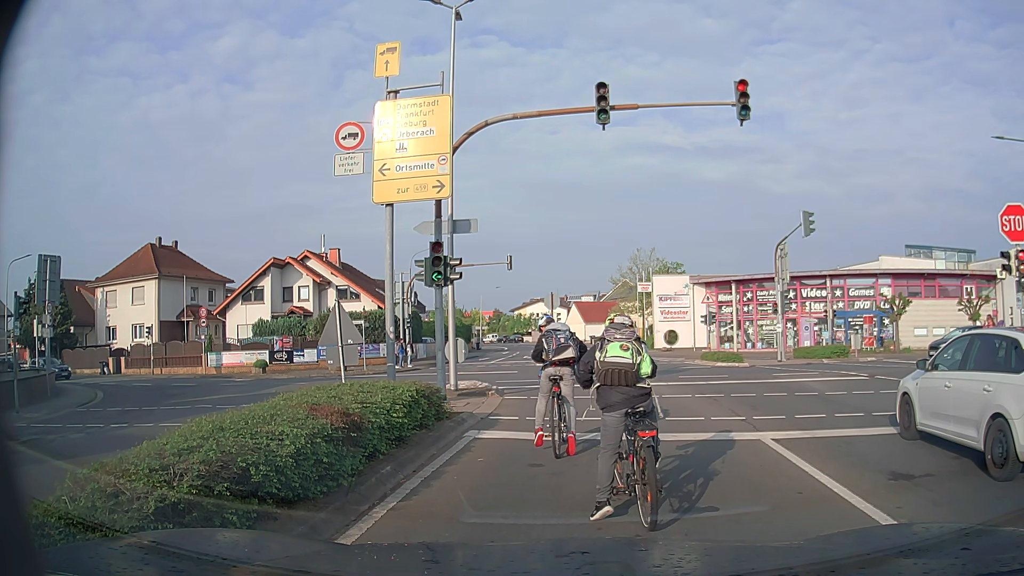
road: secondary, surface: asphalt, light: Day
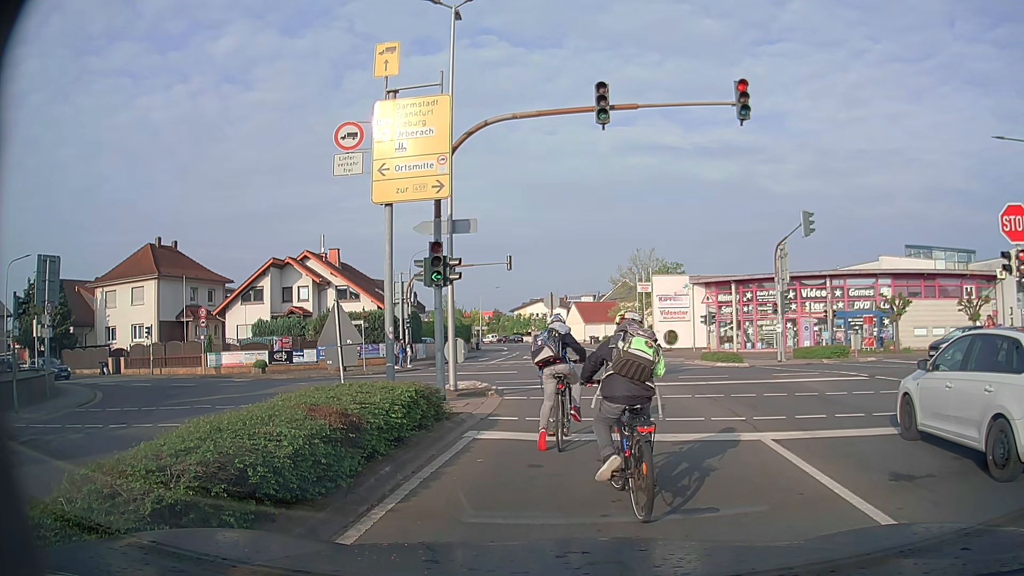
(0.0, 0.0) m; 0°
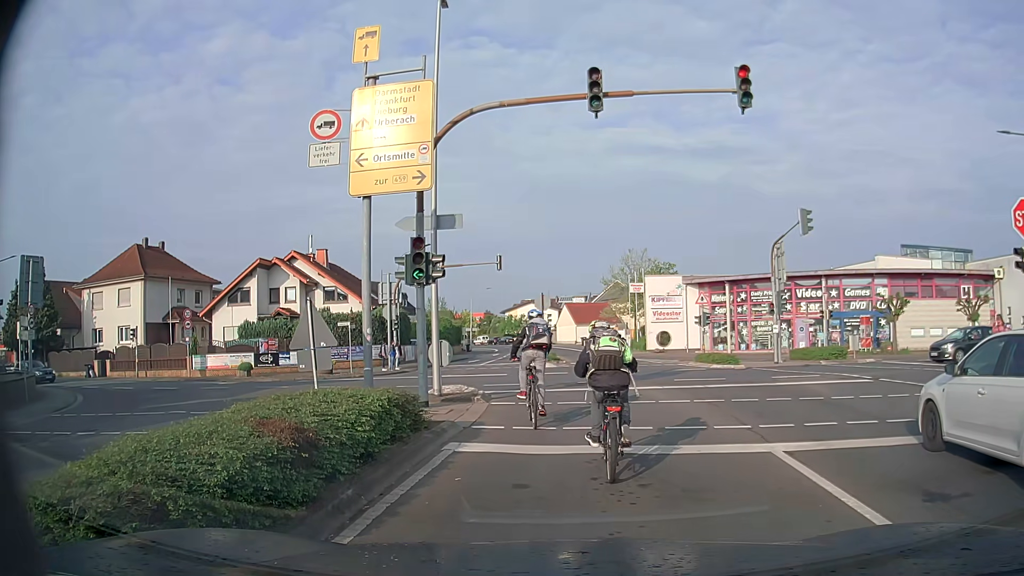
(0.0, +0.9) m; 0°
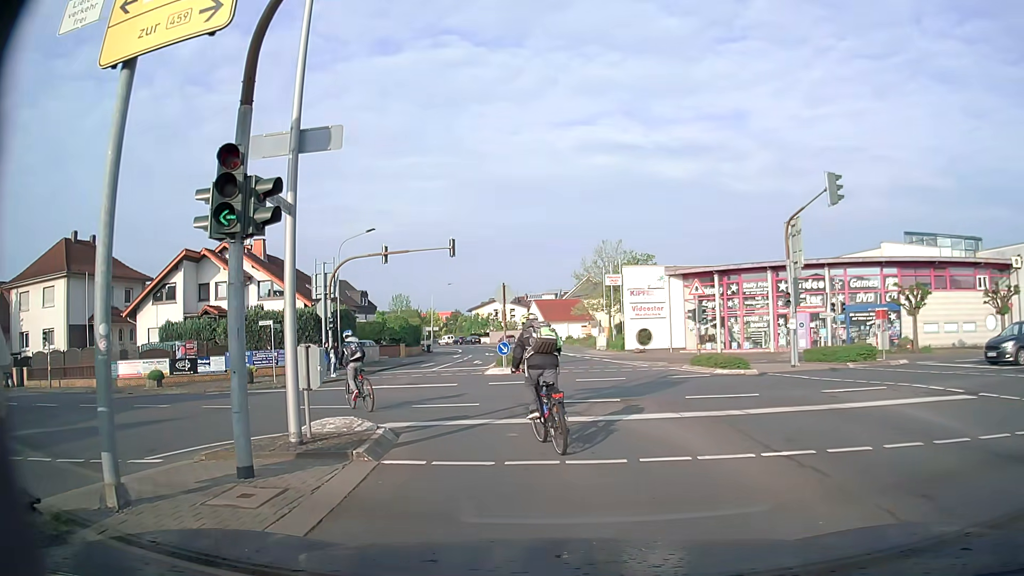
(+0.4, +6.8) m; +5°
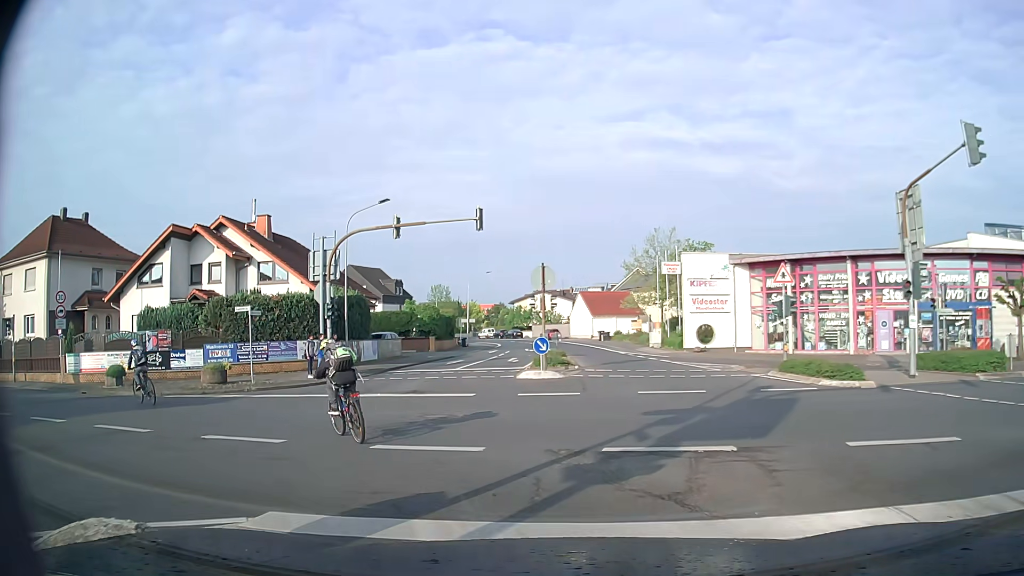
(-0.1, +6.6) m; -4°
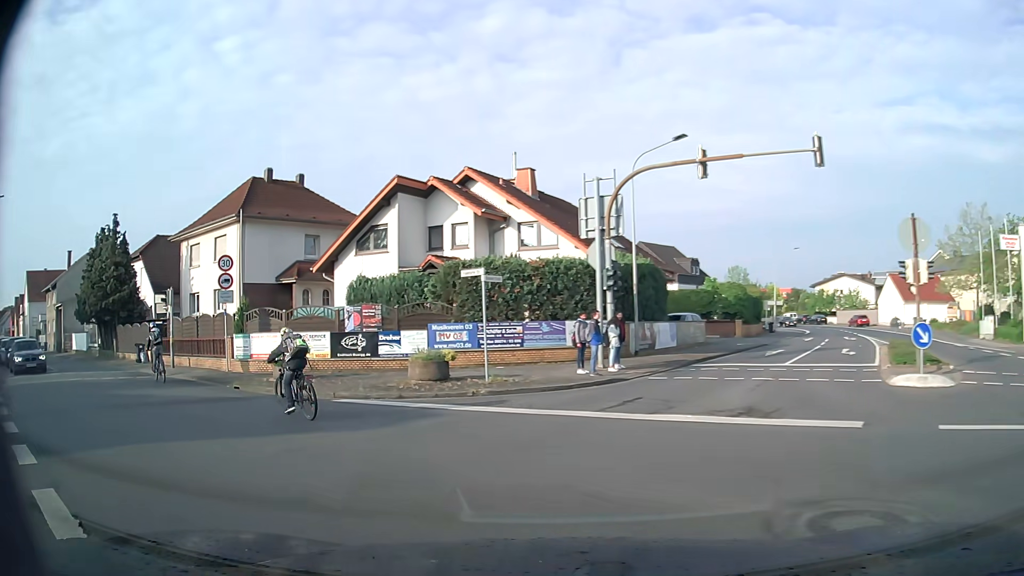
(-1.6, +8.2) m; -24°
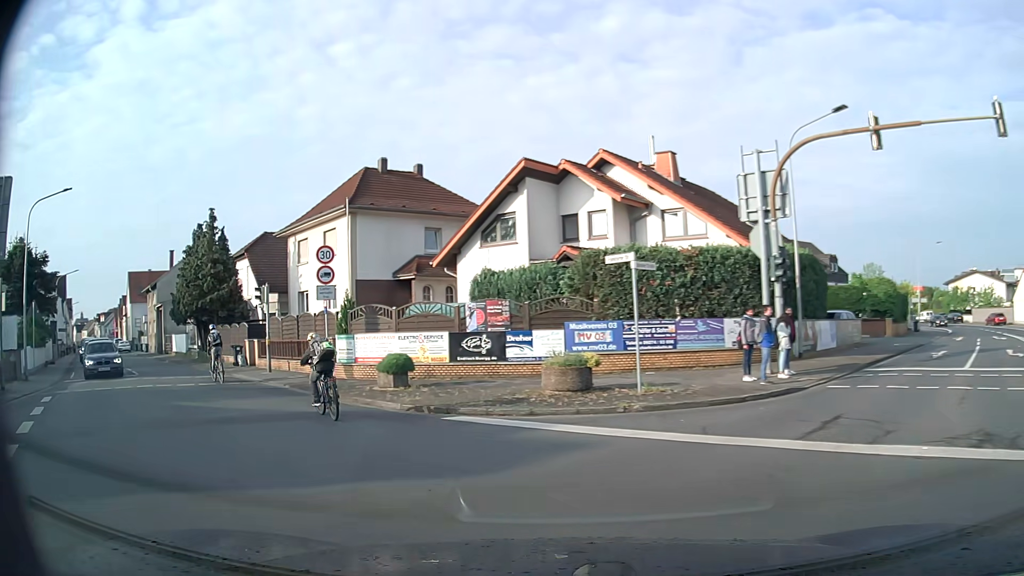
(-0.3, +3.1) m; -12°
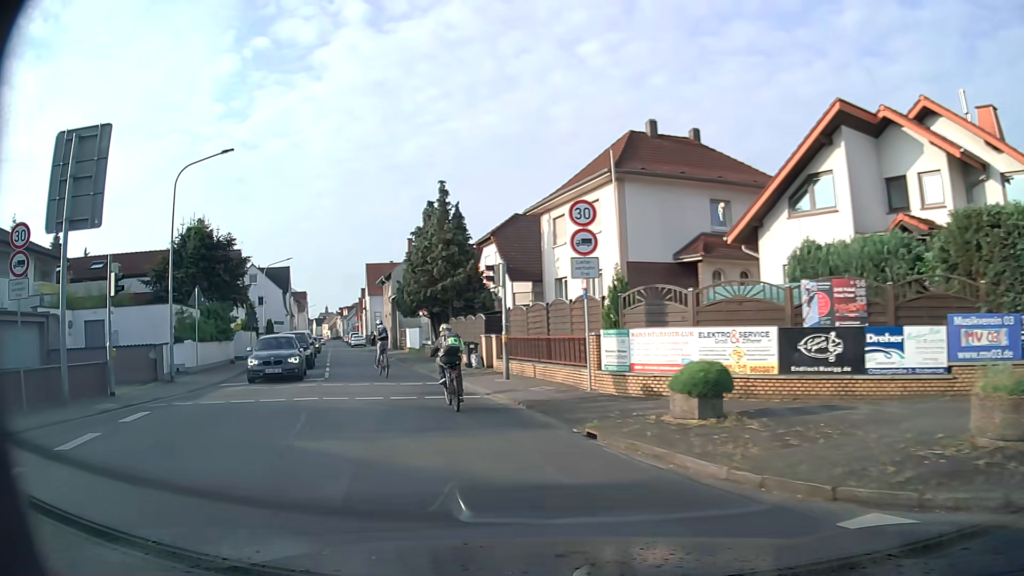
(-1.3, +6.6) m; -22°
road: tertiary
(-2, +10) (-5, +19) (-8, +29) (-11, +38) (-15, +48) (-18, +57) (-21, +67) (-25, +76) (-28, +85) (-31, +95) m
